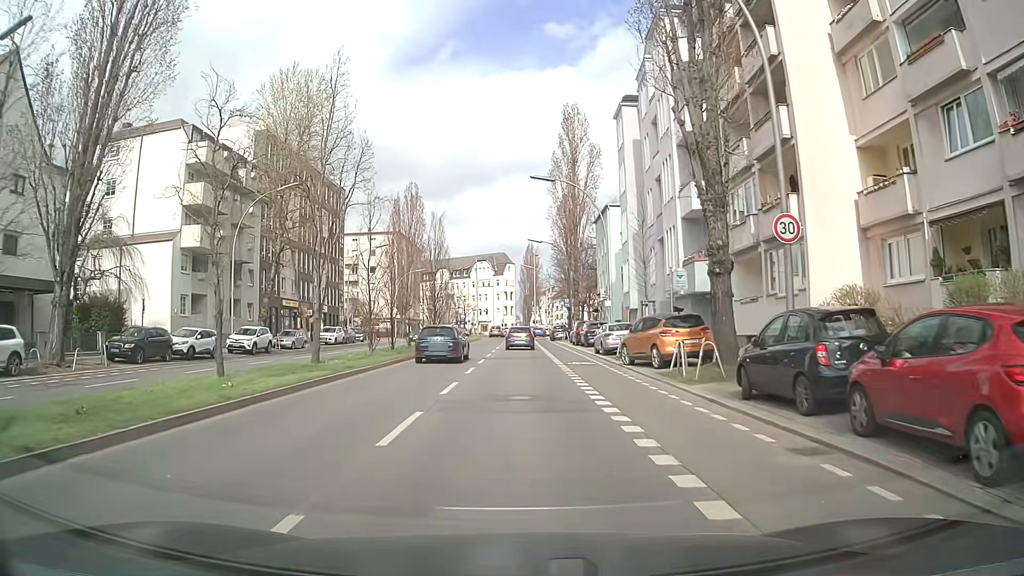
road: secondary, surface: asphalt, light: Day
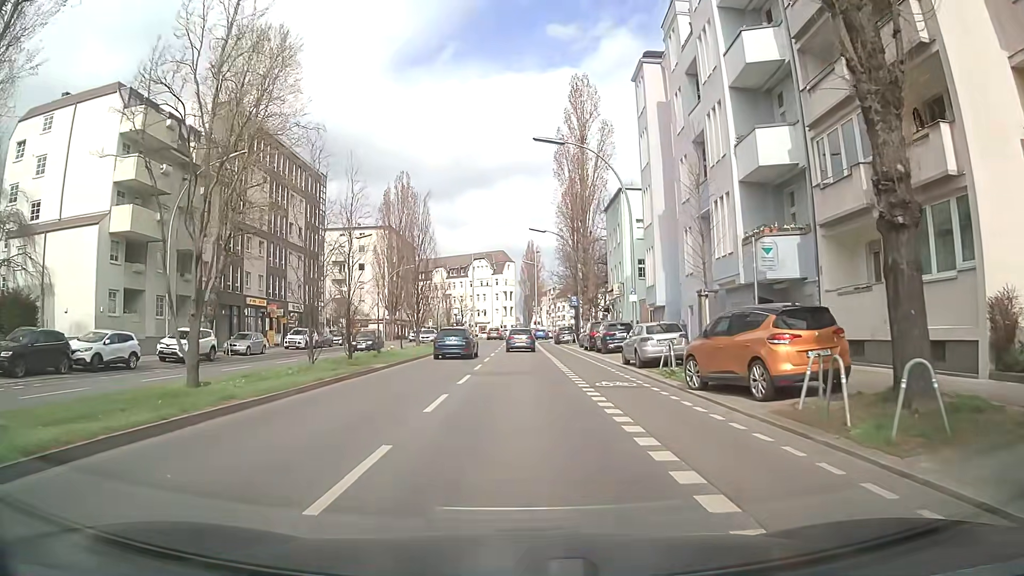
(-0.1, +8.9) m; 0°
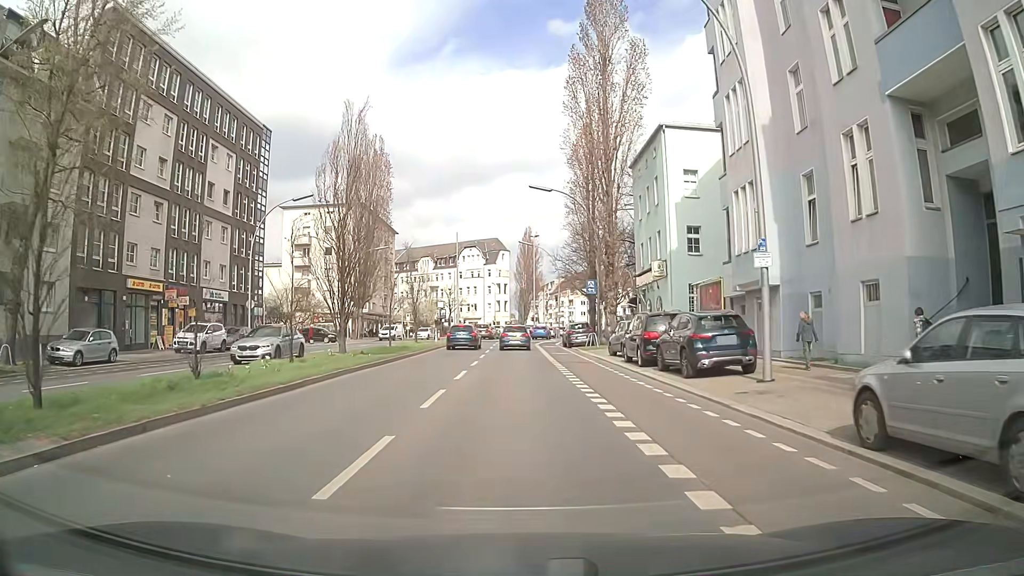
(-0.2, +17.8) m; 0°
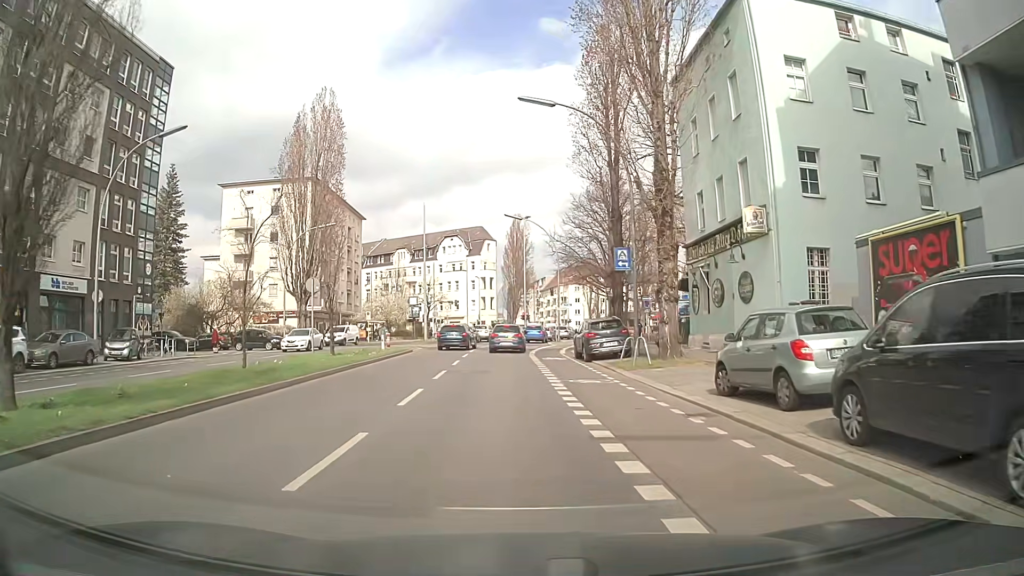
(0.0, +17.9) m; +1°
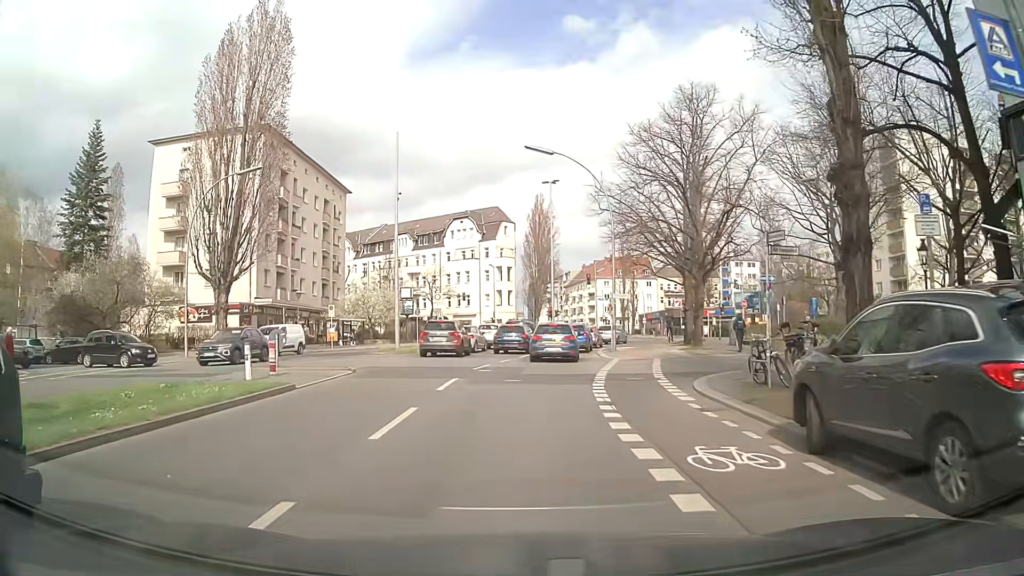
(-0.6, +21.6) m; -2°
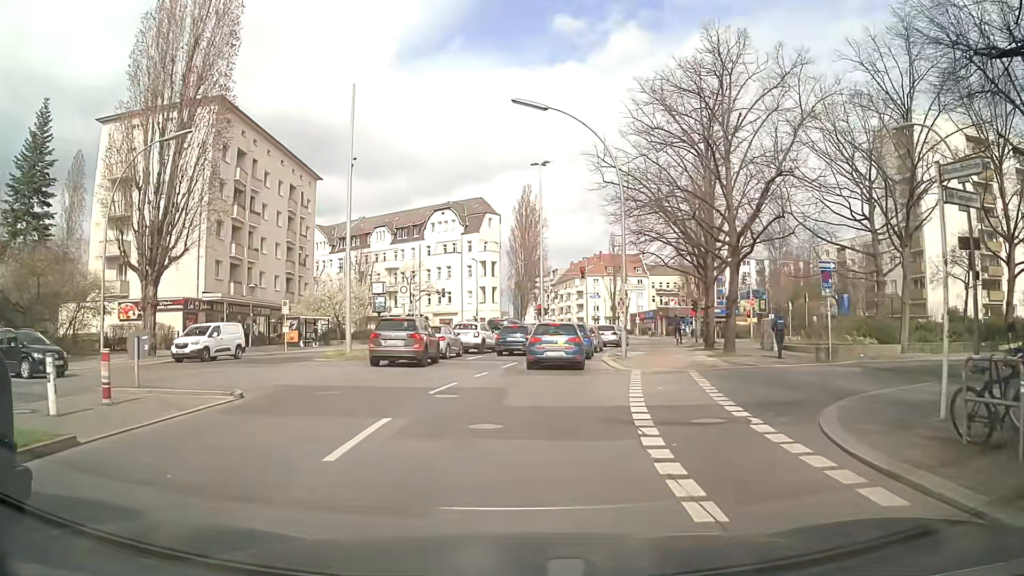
(0.0, +7.3) m; +1°
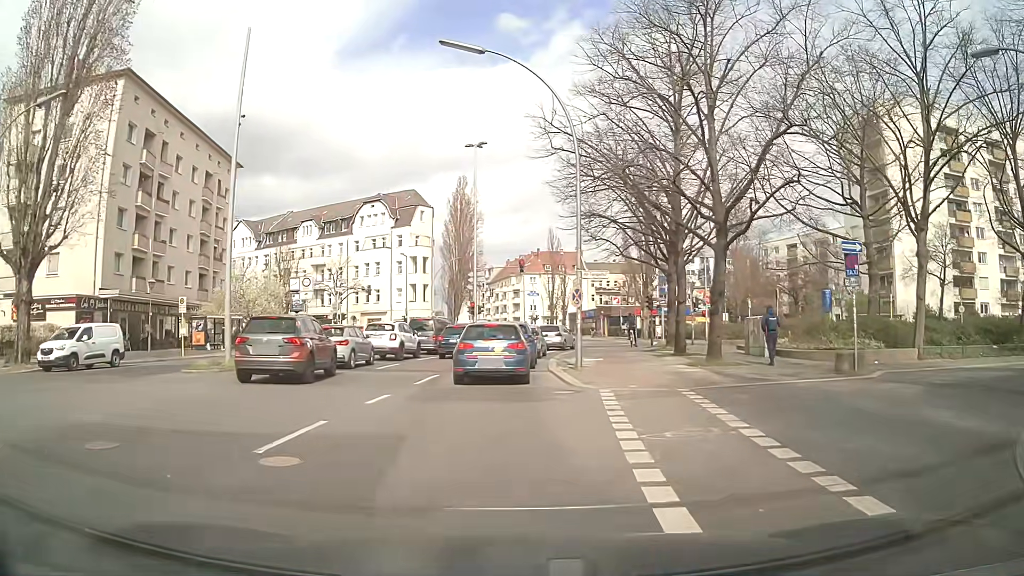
(+0.2, +6.0) m; +5°
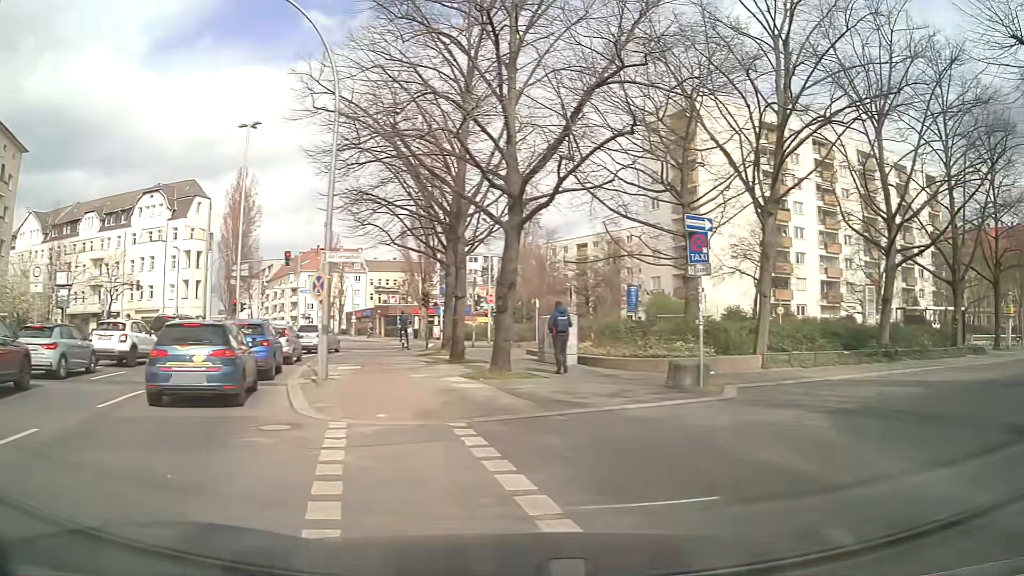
(+0.7, +4.7) m; +16°
